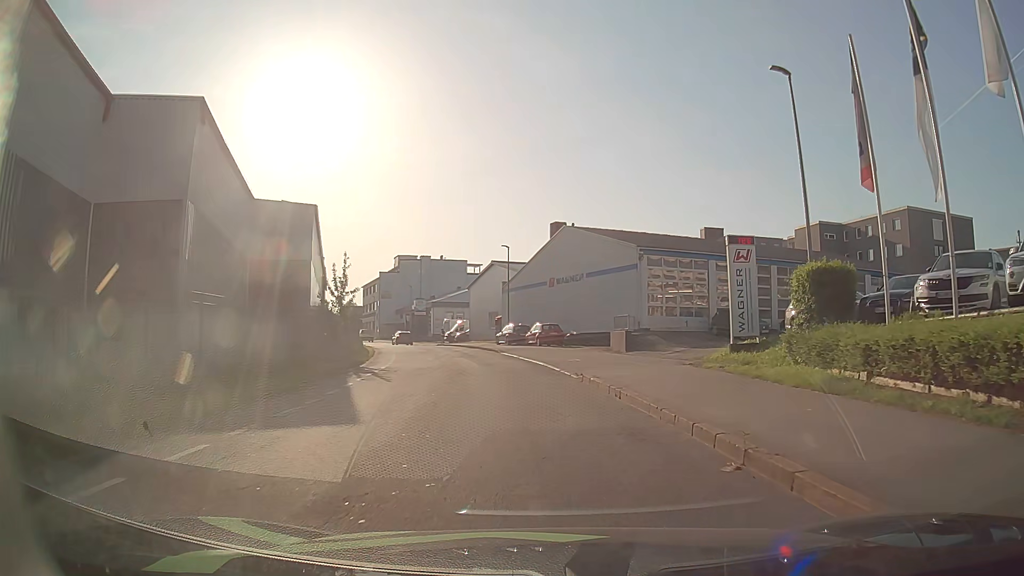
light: Day
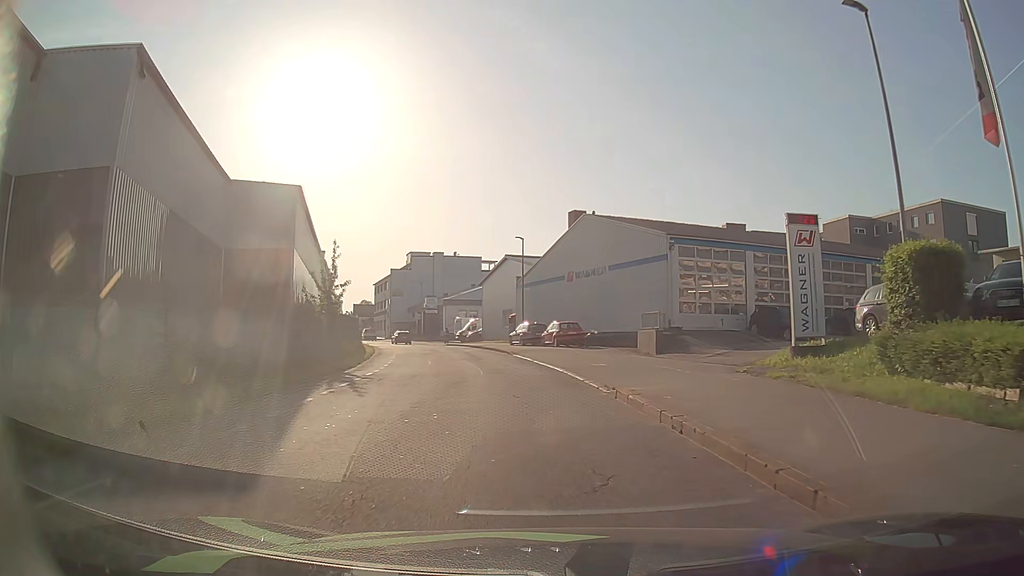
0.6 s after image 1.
(-0.1, +4.4) m; -2°
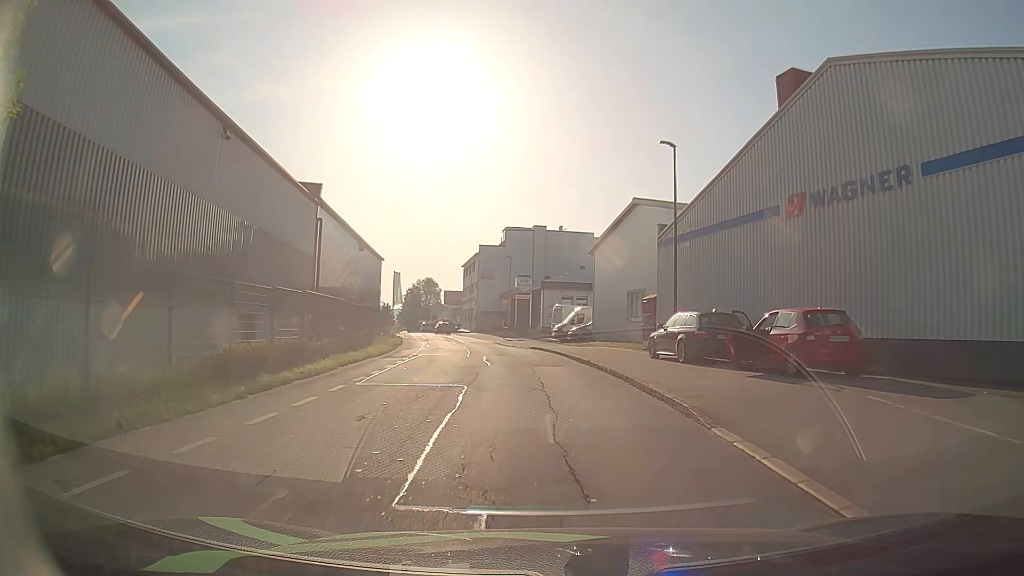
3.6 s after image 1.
(-2.2, +24.8) m; -10°
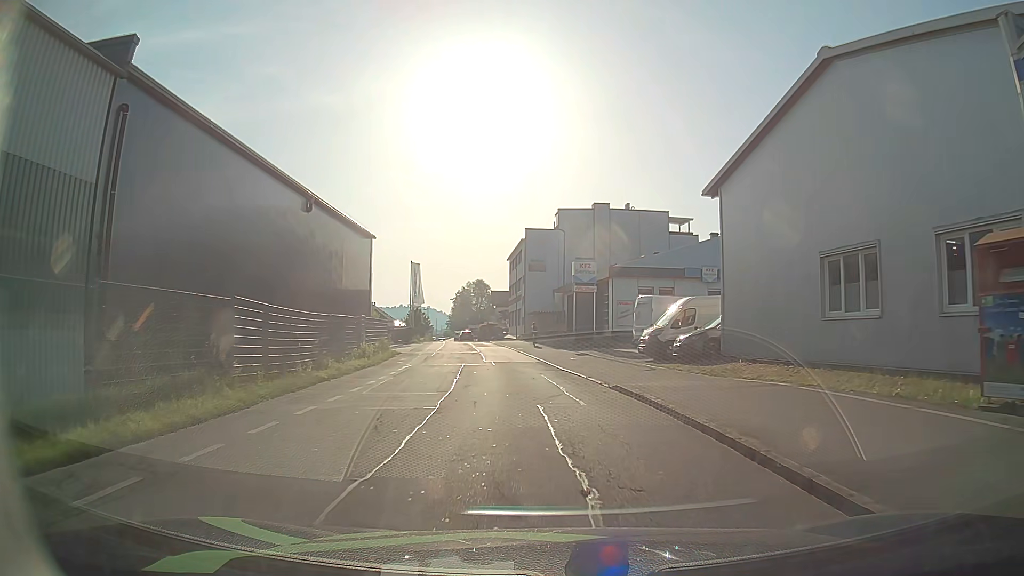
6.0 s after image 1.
(-1.7, +20.7) m; -7°
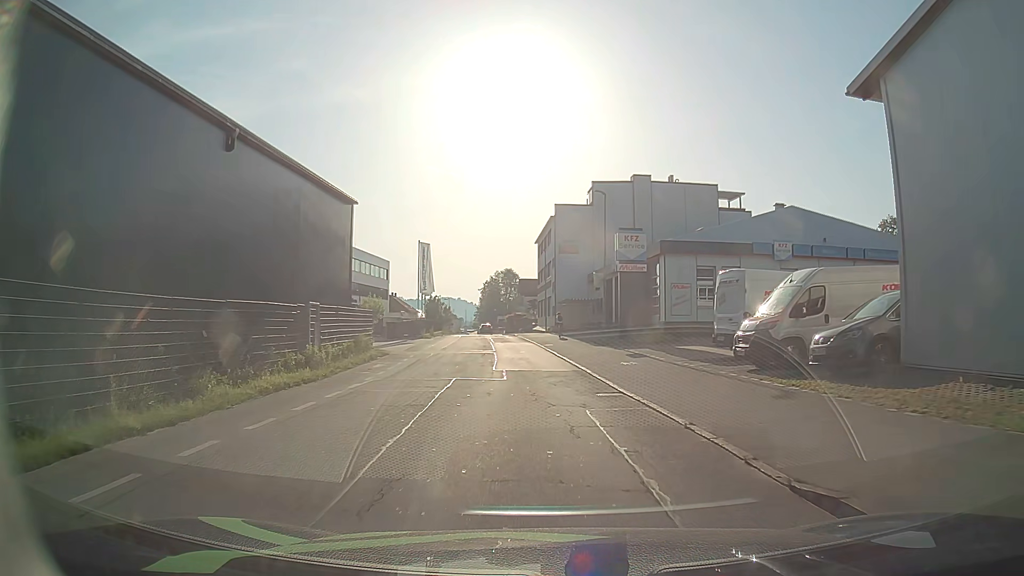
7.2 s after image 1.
(-0.3, +10.2) m; -1°
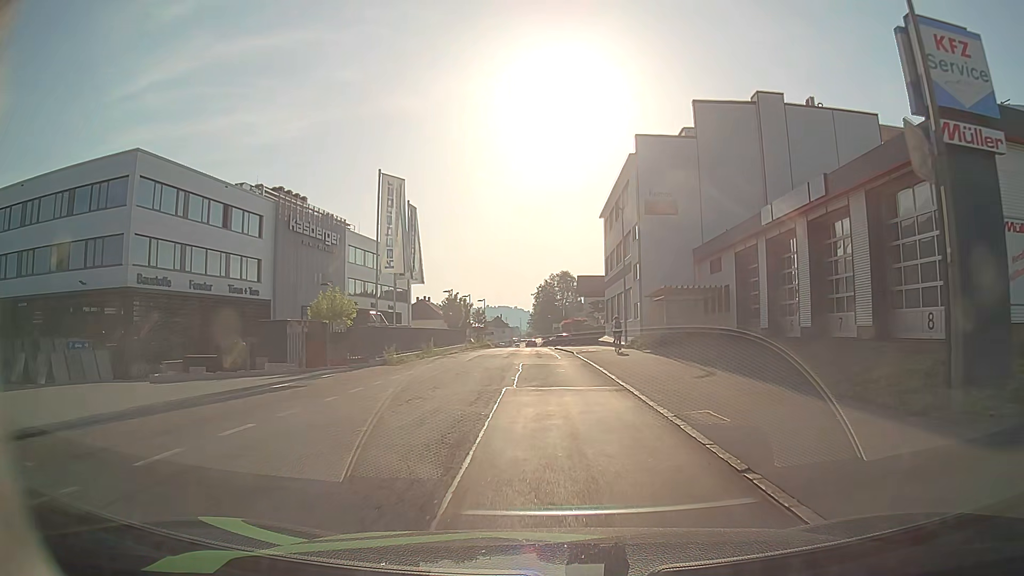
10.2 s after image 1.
(-1.2, +27.2) m; -4°
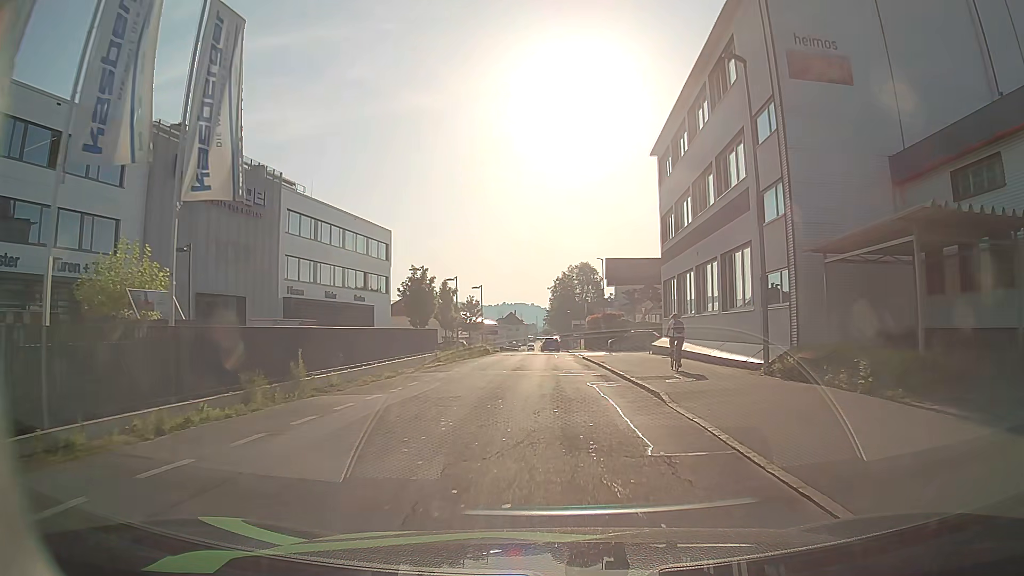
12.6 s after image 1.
(-0.7, +22.7) m; -3°
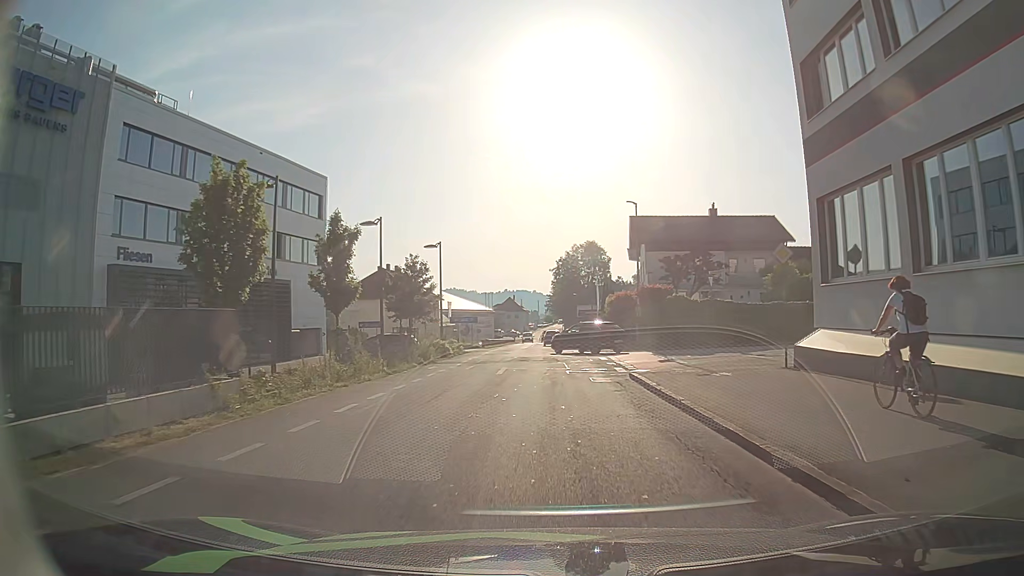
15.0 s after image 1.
(+0.1, +23.1) m; 0°
(0, +10) (+1, +20) (+1, +30) (+1, +40) (+1, +50) (+1, +60) (+1, +70) (+1, +80) (+1, +90) (+1, +100) m
